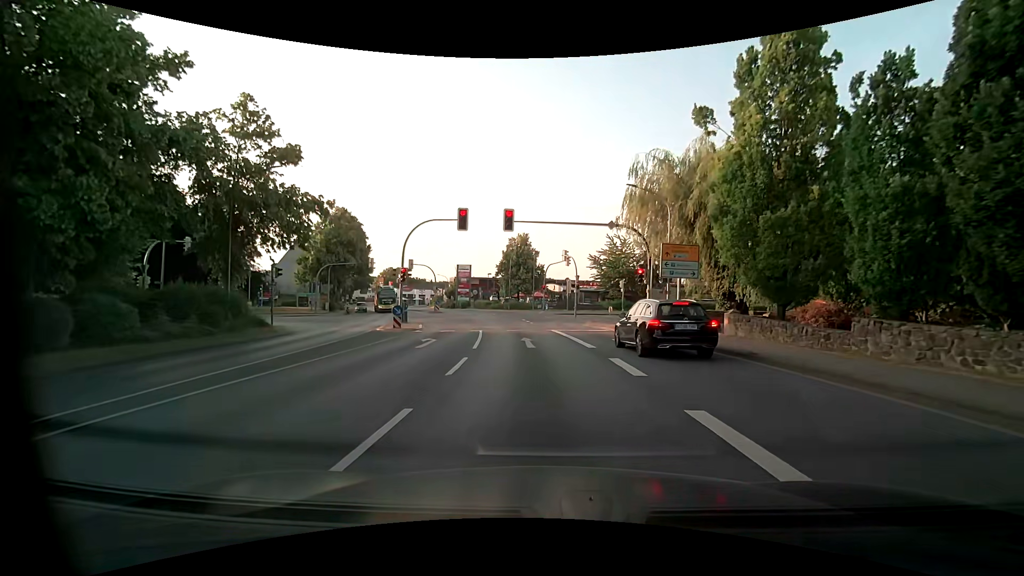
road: primary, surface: asphalt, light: Day
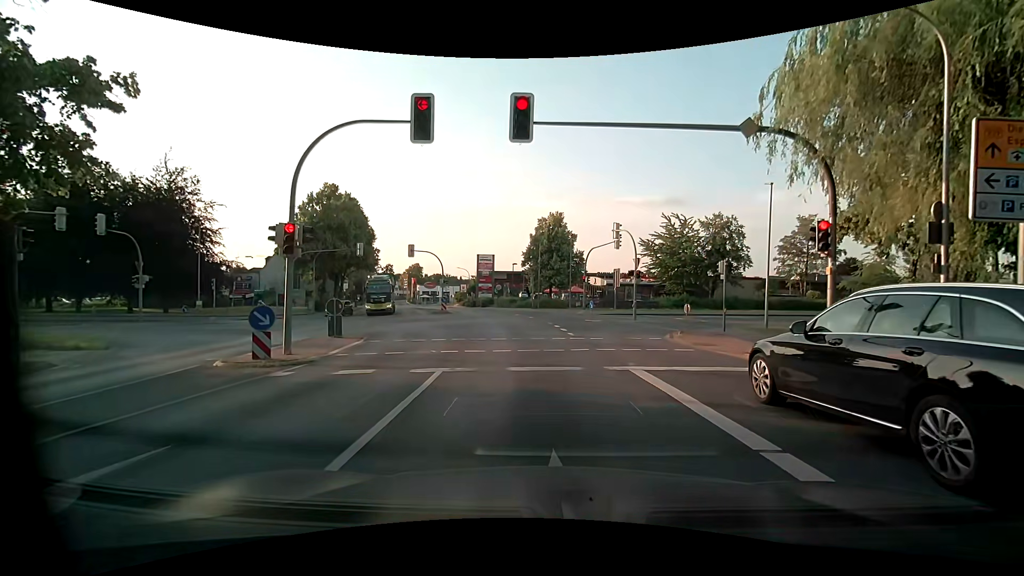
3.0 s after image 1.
(-0.5, +15.6) m; -4°
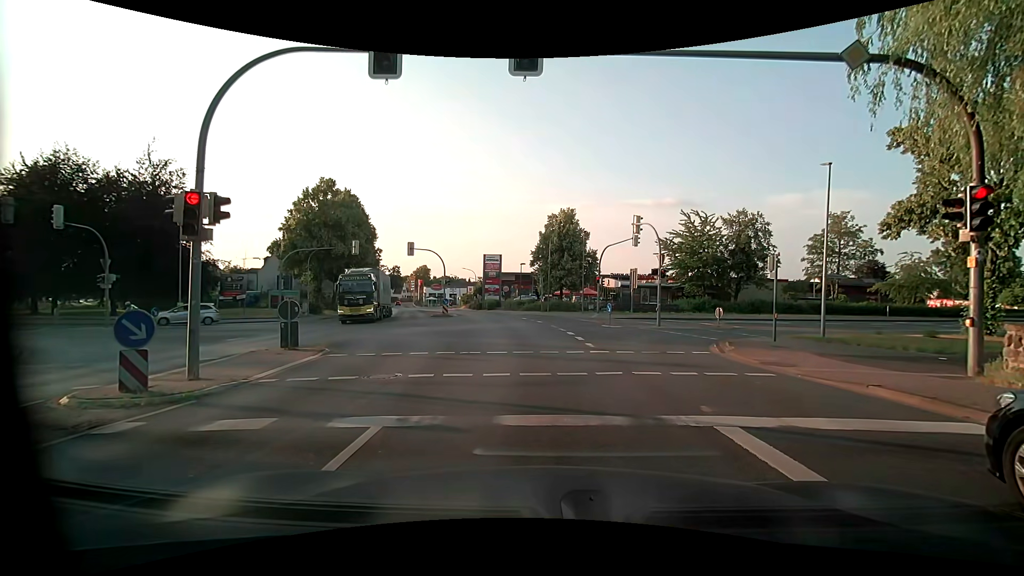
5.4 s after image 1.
(0.0, +3.9) m; 0°
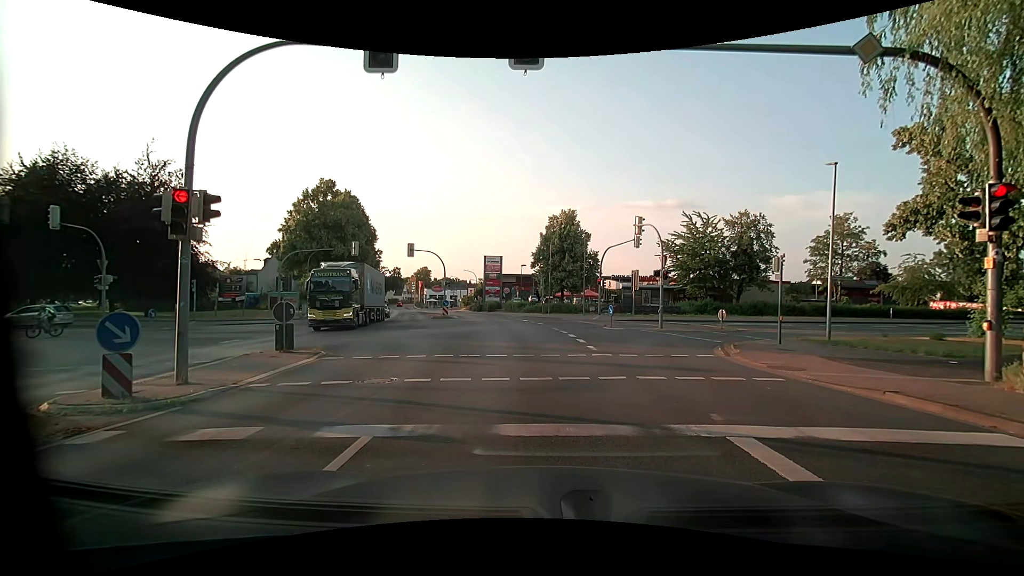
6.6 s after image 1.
(0.0, +0.4) m; 0°
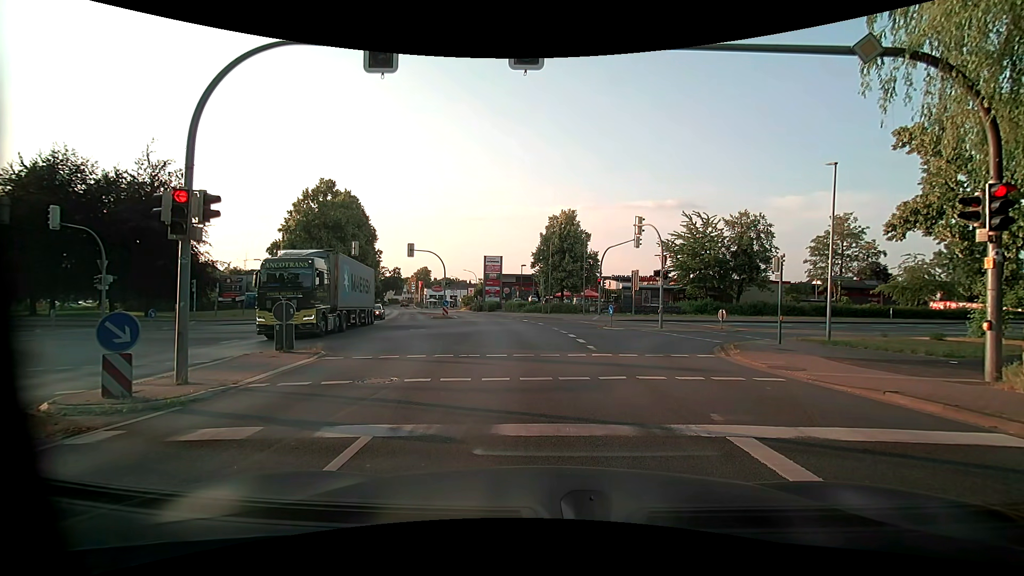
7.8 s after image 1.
(0.0, +0.1) m; 0°
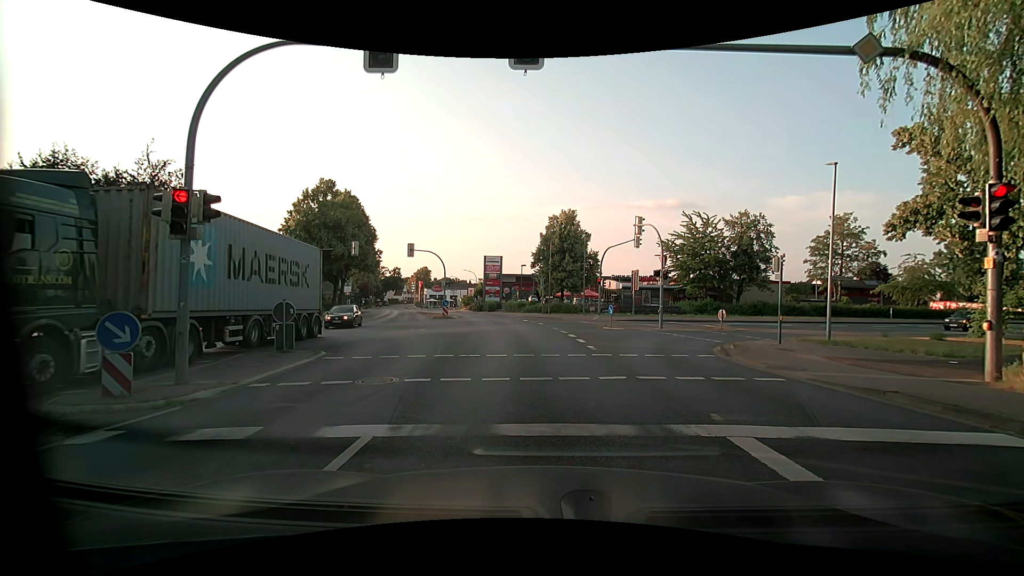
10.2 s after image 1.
(0.0, 0.0) m; 0°
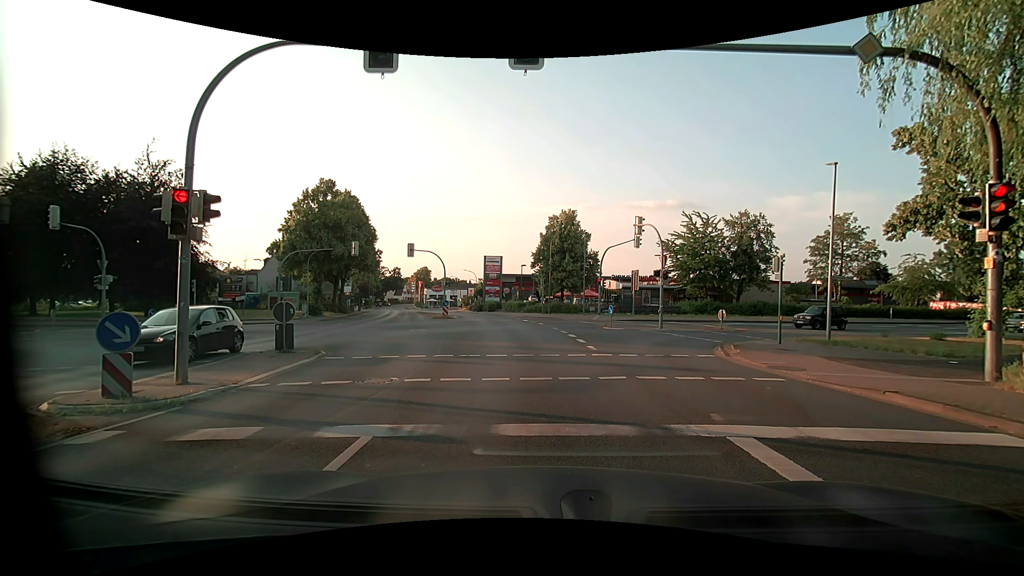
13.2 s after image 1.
(0.0, 0.0) m; 0°
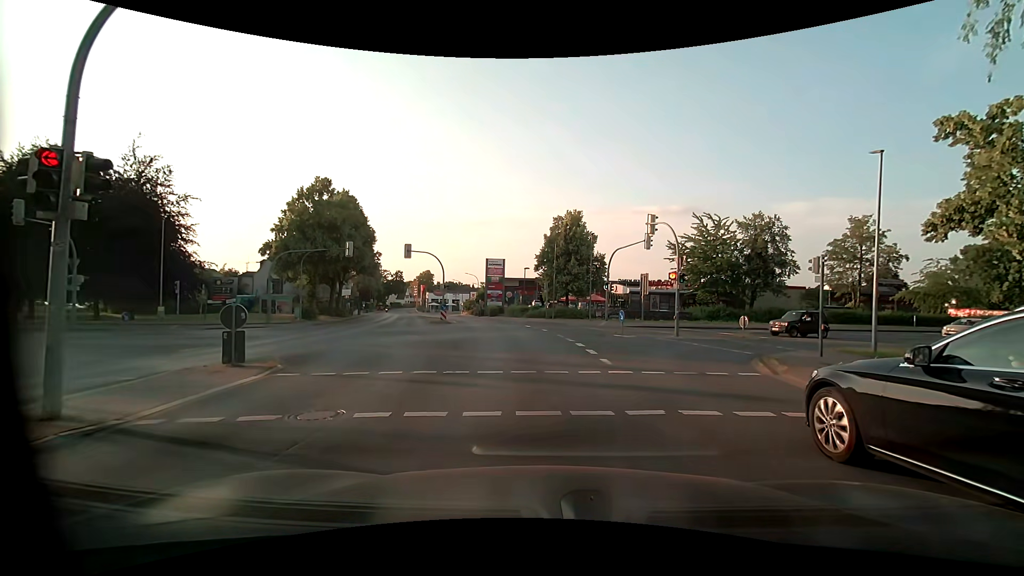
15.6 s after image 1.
(-0.1, +2.8) m; -2°
(0, +10) (-1, +20) (-2, +30) (-3, +40) (-5, +50) (-8, +59) (-11, +69) (-14, +78) (-17, +88) (-20, +97) m
